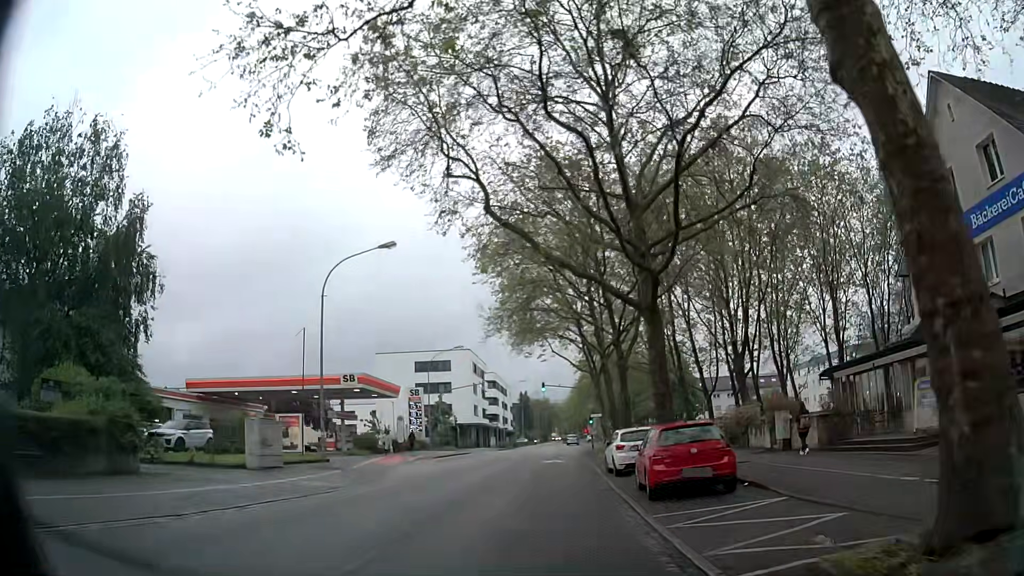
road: secondary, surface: asphalt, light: Day
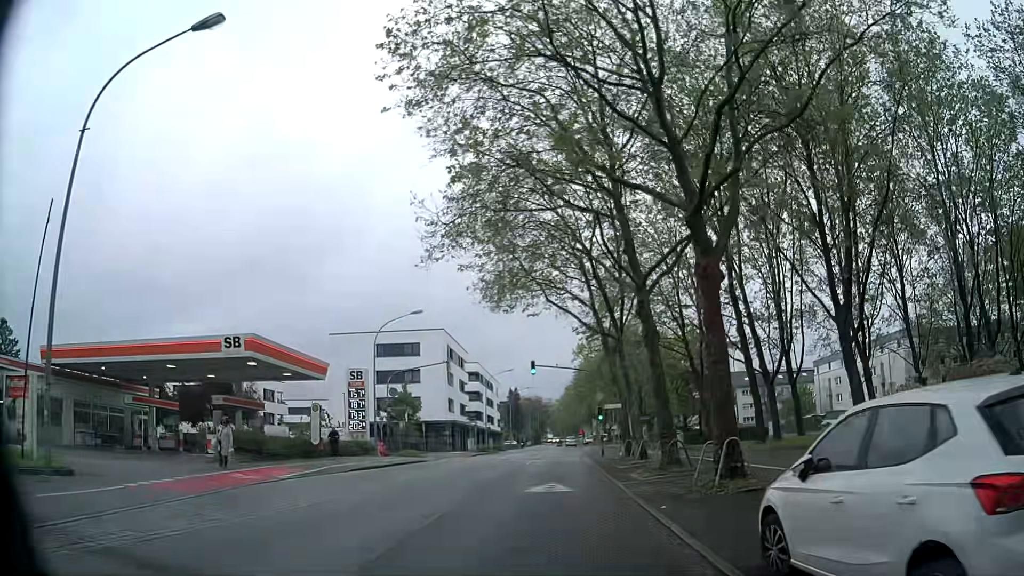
(-0.1, +17.8) m; -1°
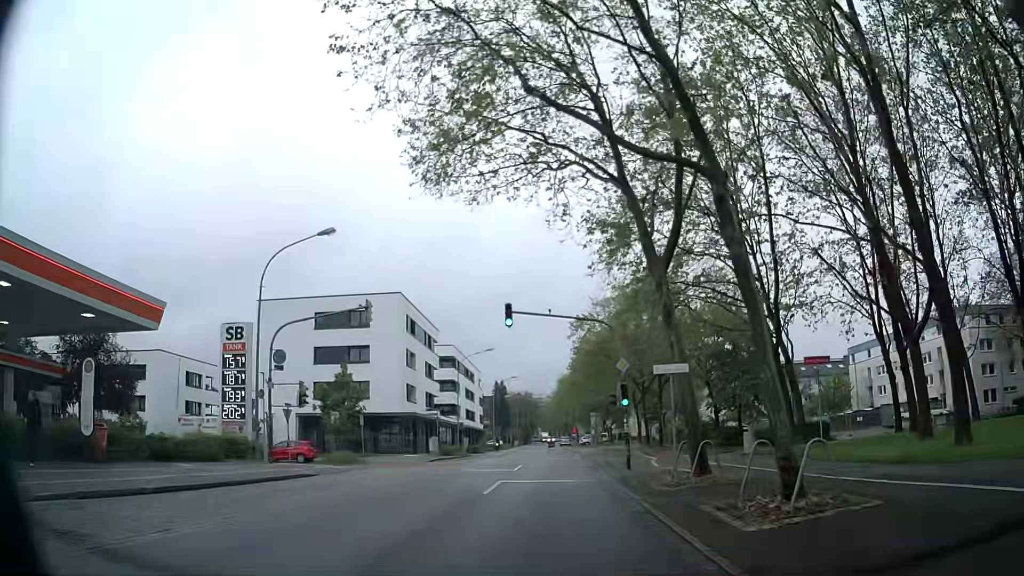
(+0.4, +17.9) m; +2°
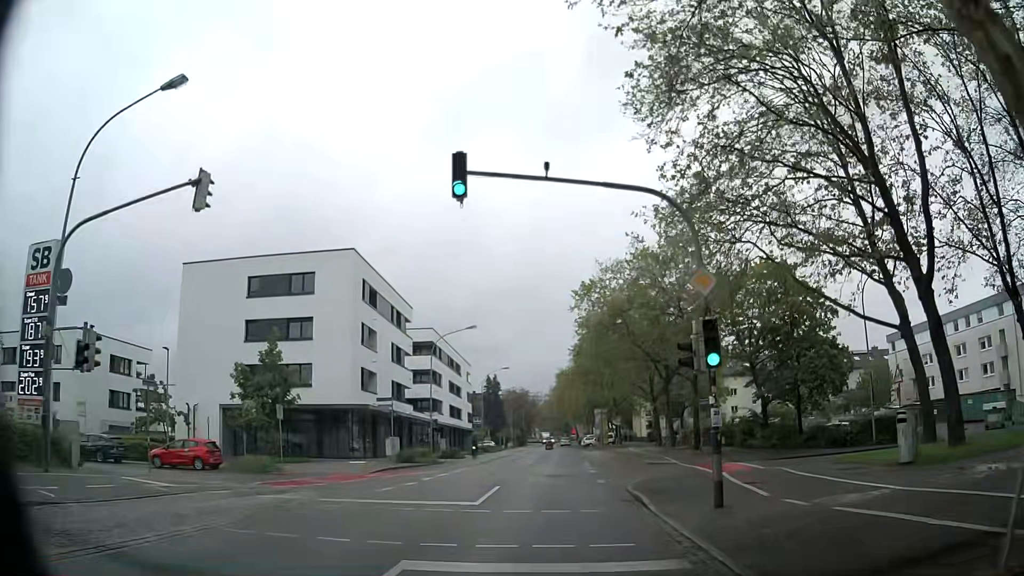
(-0.1, +13.5) m; -1°
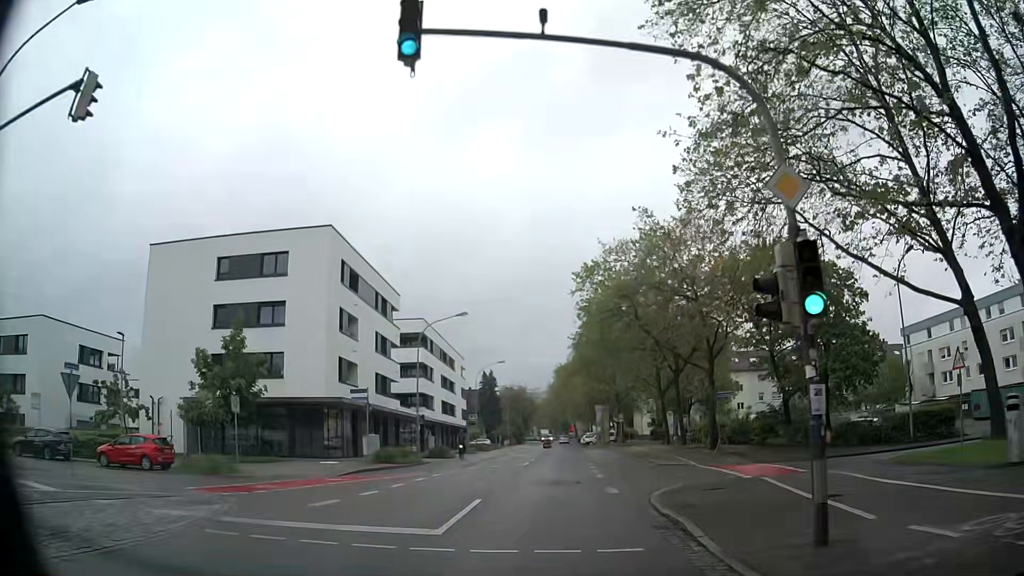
(+0.1, +4.5) m; +1°
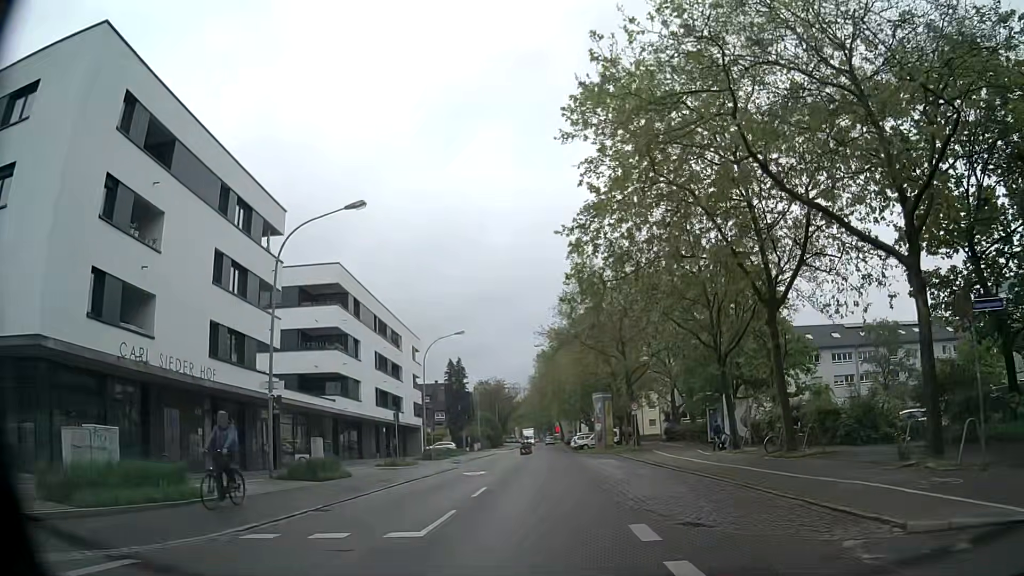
(+0.4, +22.5) m; +1°
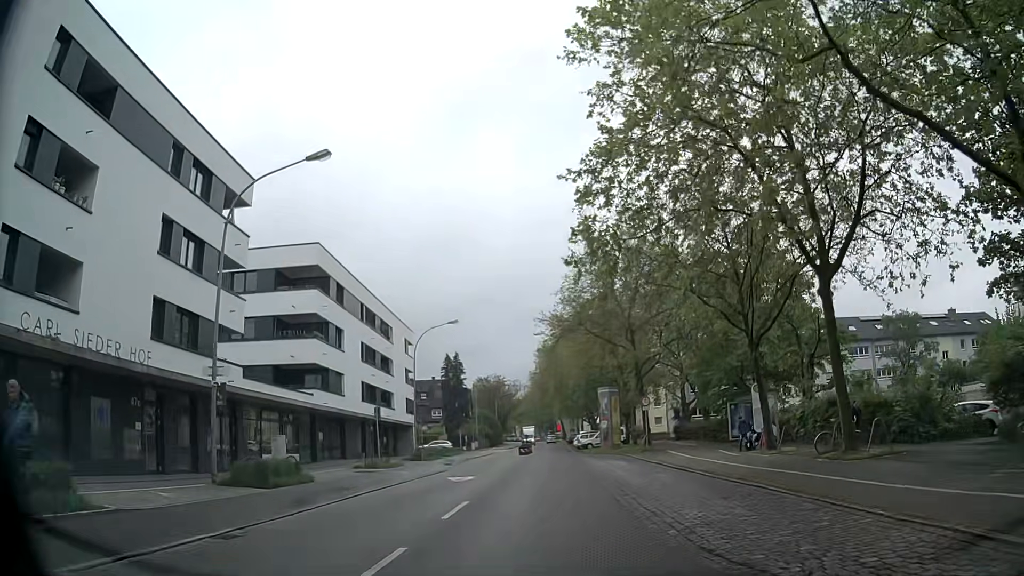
(0.0, +4.5) m; 0°
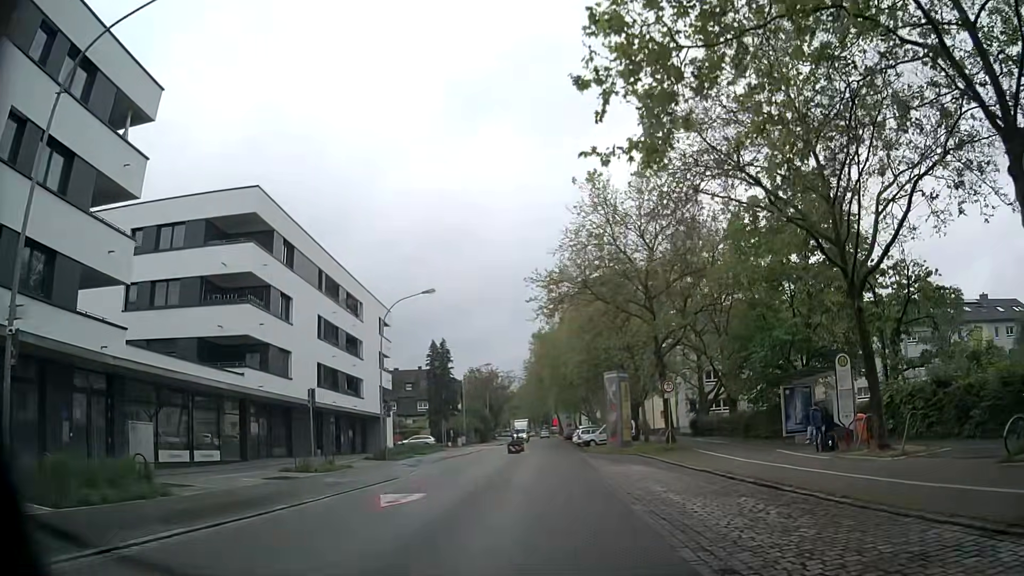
(0.0, +9.0) m; +1°
(0, +10) (0, +20) (0, +30) (0, +40) (-1, +50) (-1, +60) (-1, +70) (-1, +80) (-1, +90) (-1, +100) m
